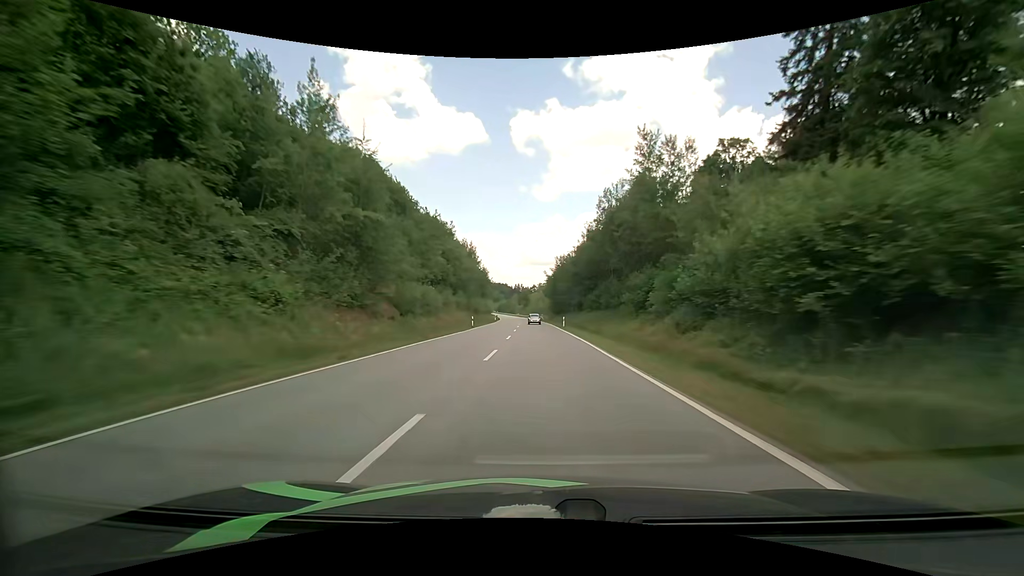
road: primary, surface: asphalt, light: Day
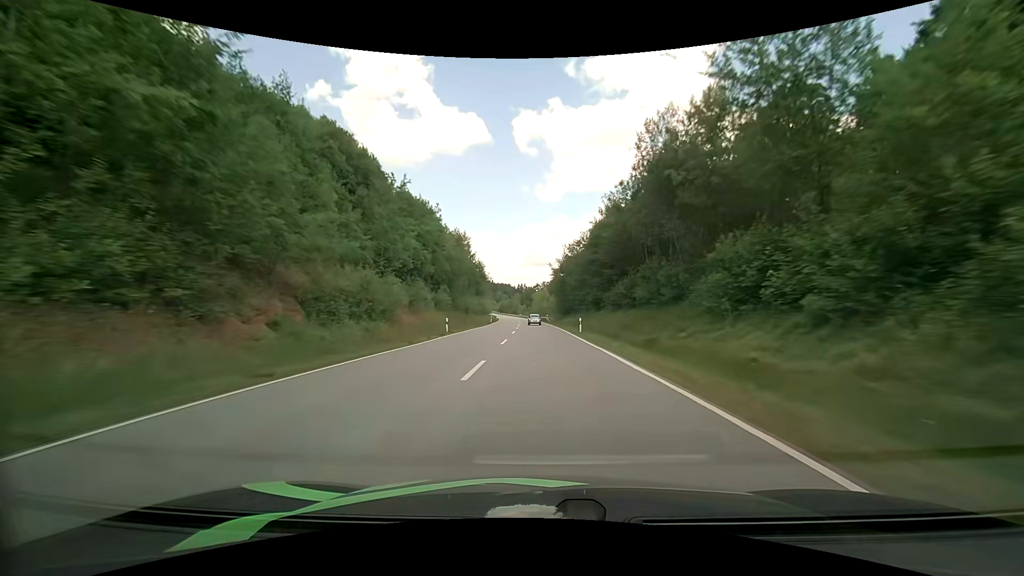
(0.0, +16.4) m; 0°
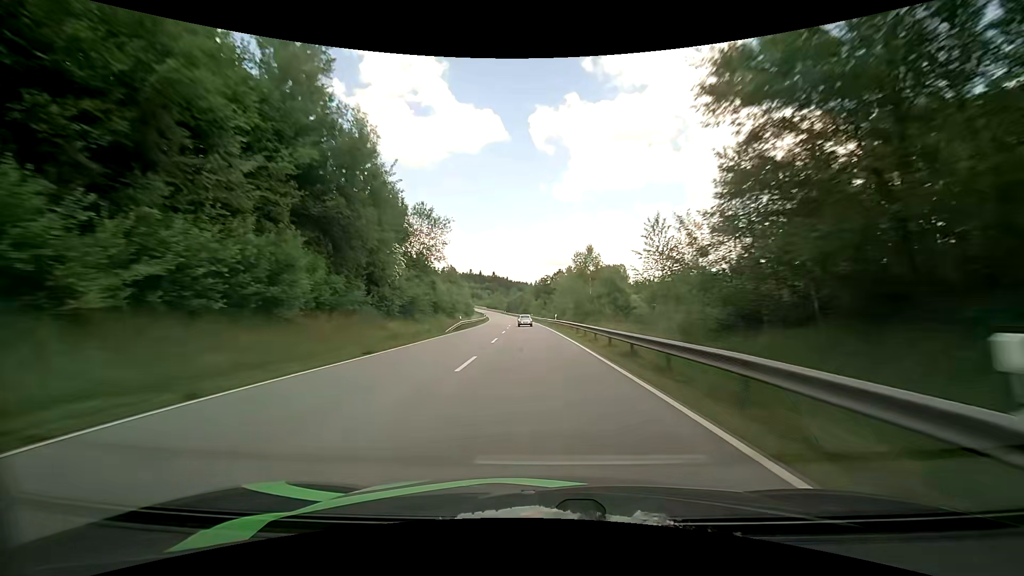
(-1.9, +81.4) m; -2°
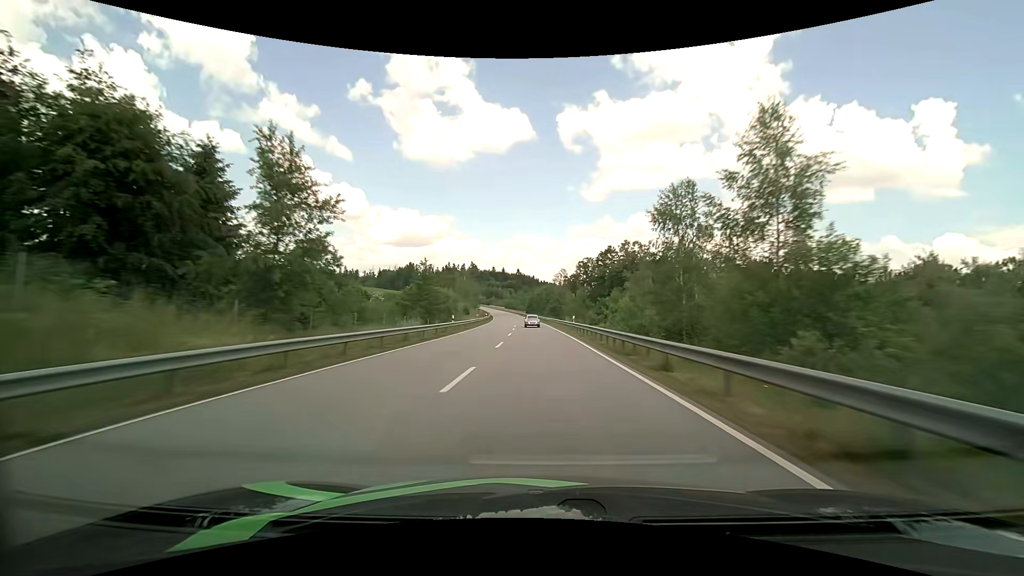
(-2.0, +62.5) m; -3°
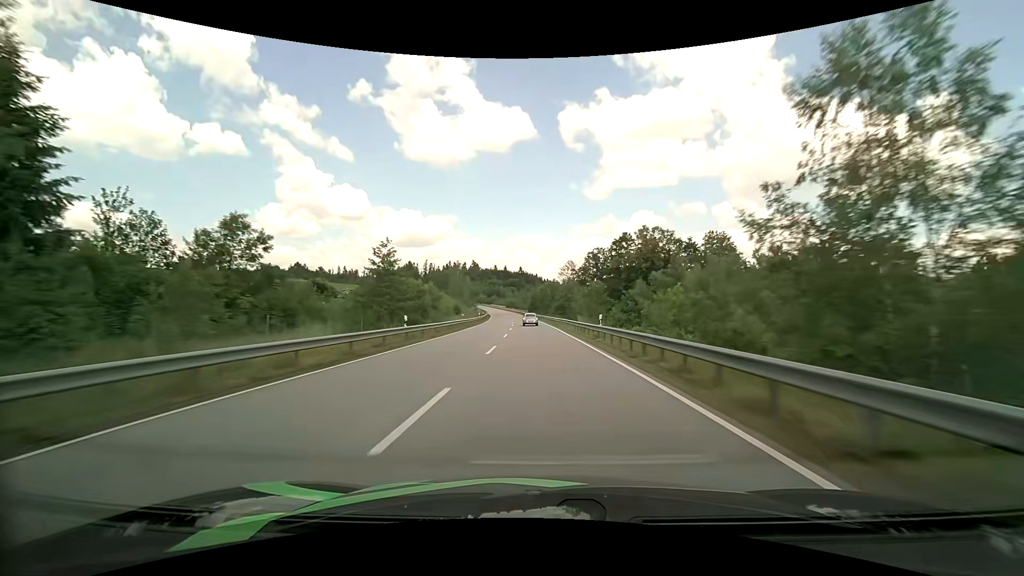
(-0.1, +15.6) m; 0°
(0, +10) (0, +20) (0, +30) (-1, +40) (-1, +50) (-1, +60) (-2, +70) (-2, +80) (-3, +90) (-4, +100) m
